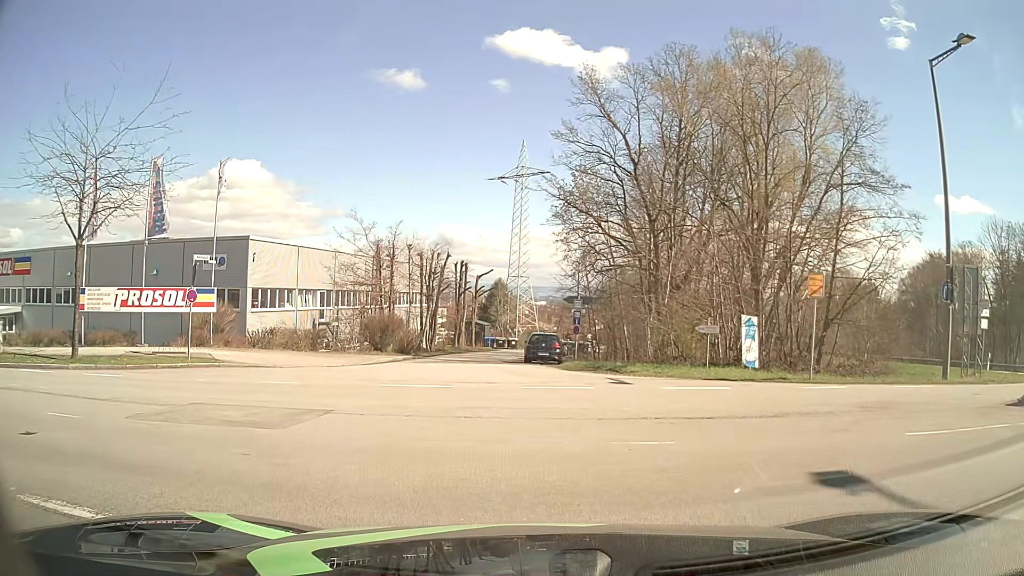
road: residential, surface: asphalt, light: Day
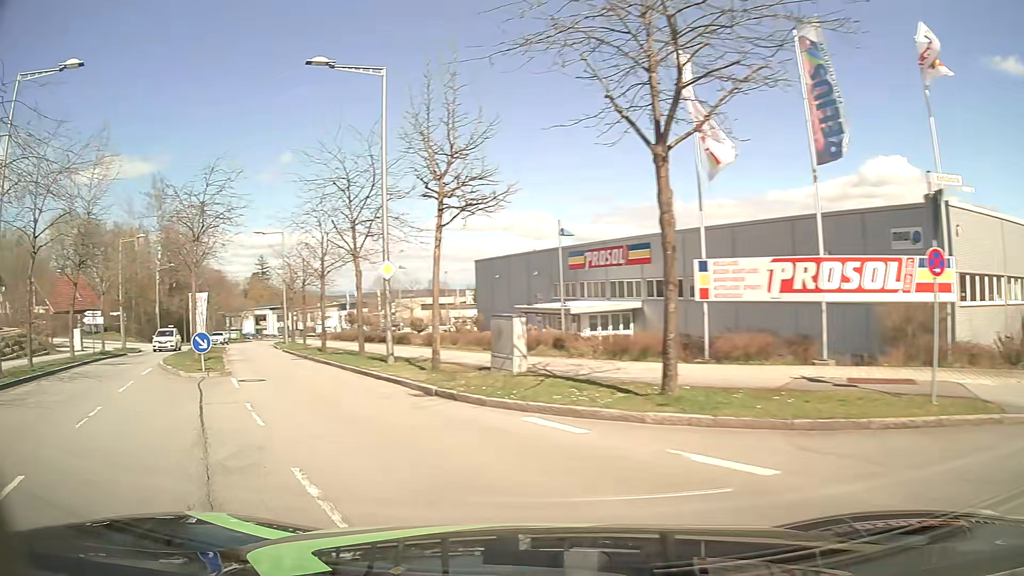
(-5.9, +11.0) m; -59°
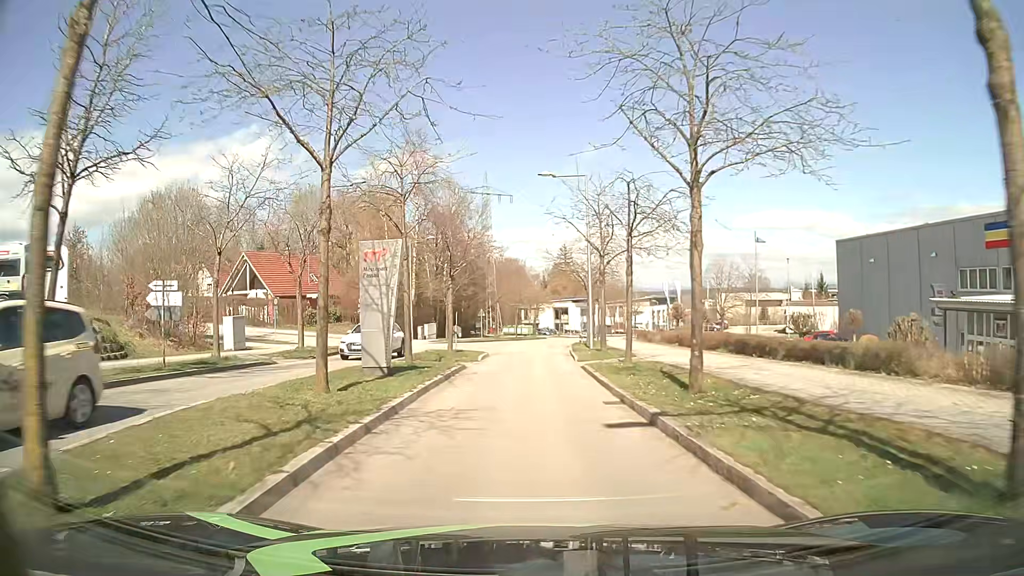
(-6.4, +19.3) m; -26°
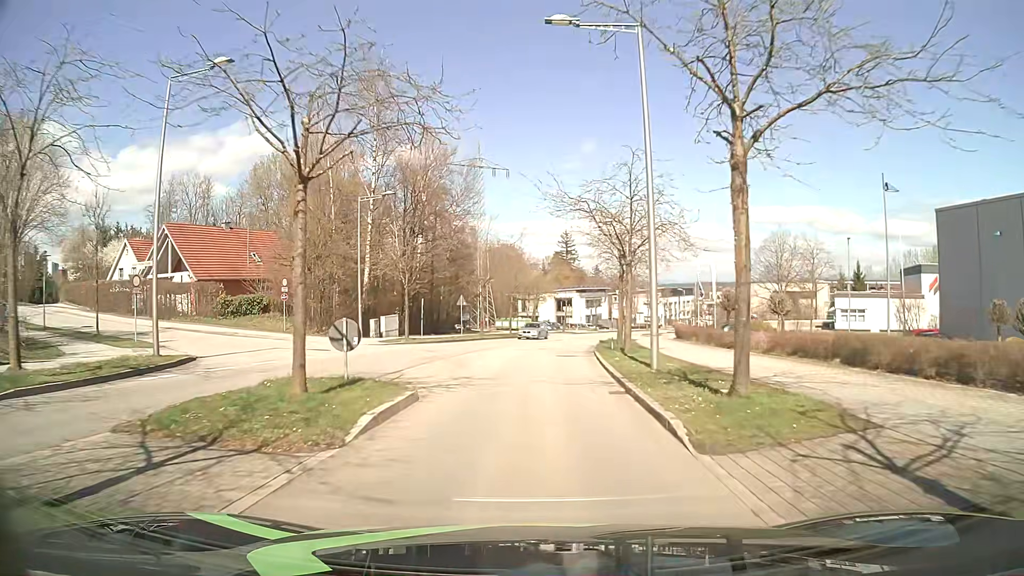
(+0.1, +18.0) m; +1°
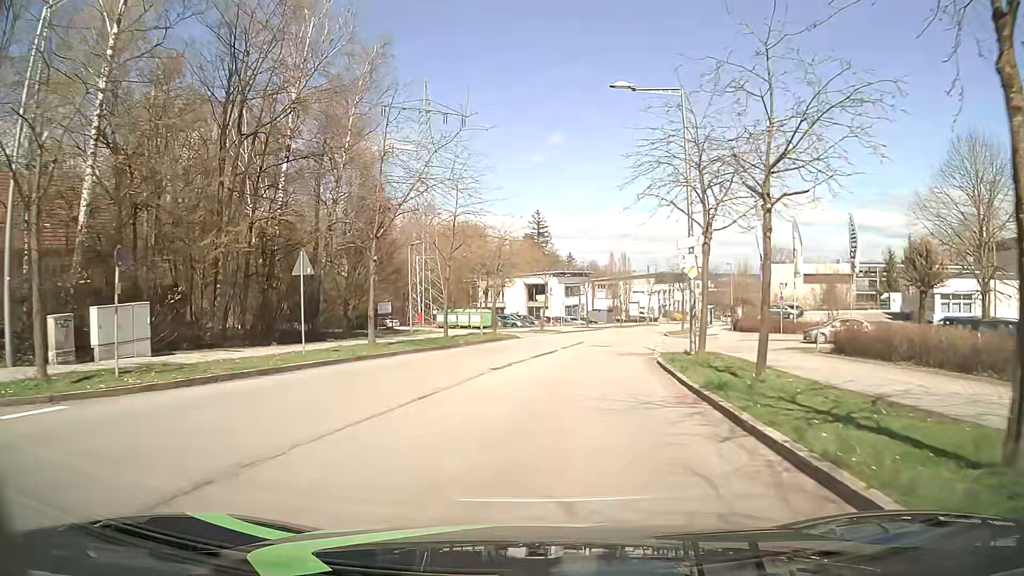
(+0.6, +29.1) m; +3°
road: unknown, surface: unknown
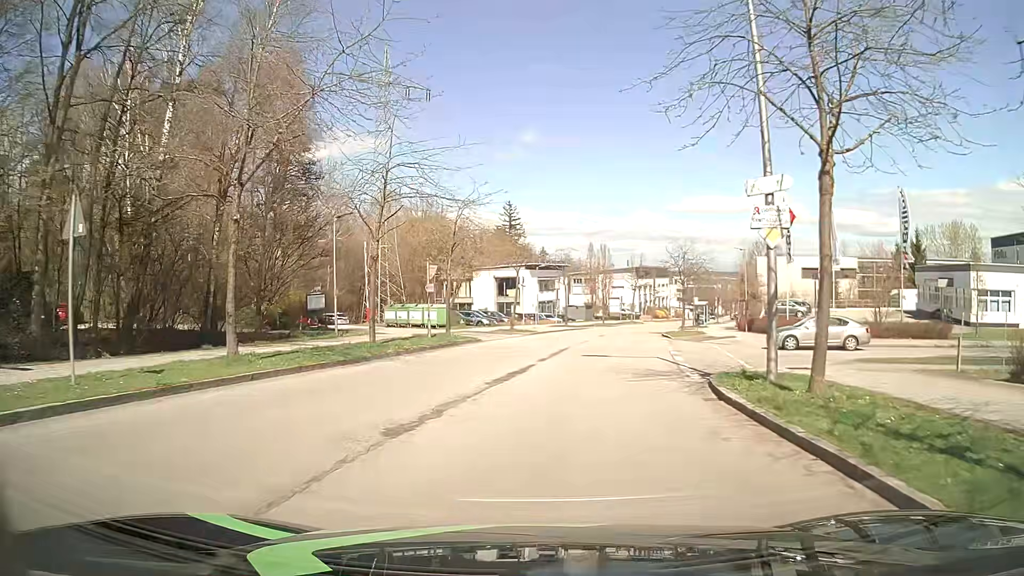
(+0.1, +9.6) m; +2°
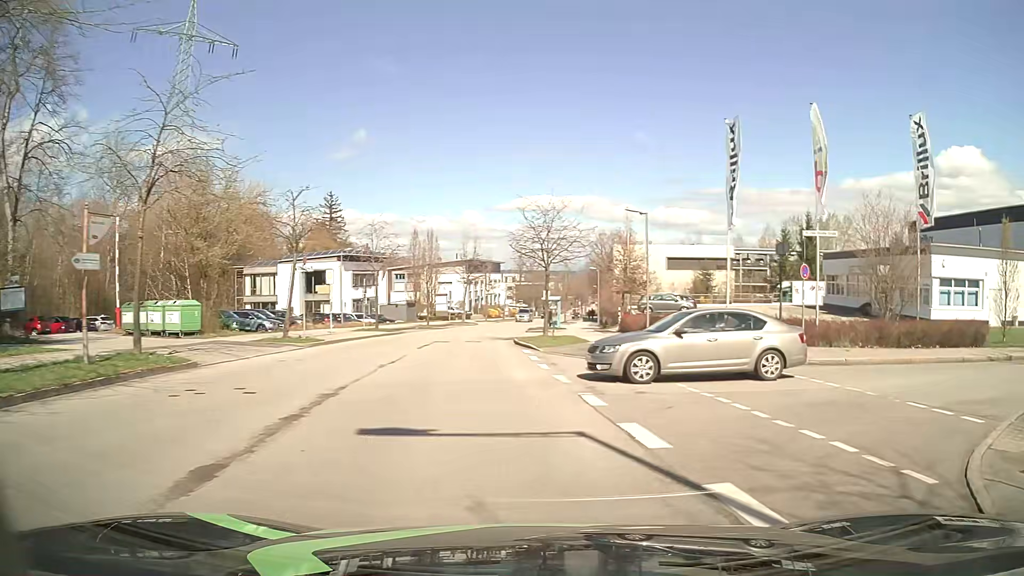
(+1.0, +14.3) m; +15°
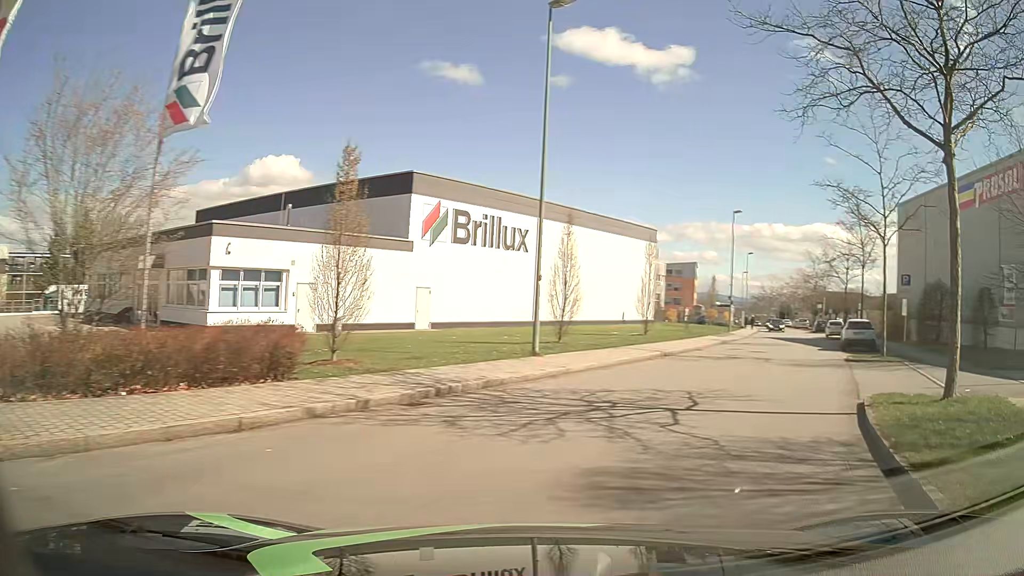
(+6.2, +10.6) m; +60°
(+2, +10) (+7, +19) (+11, +28) (+15, +37) (+19, +46) (+23, +55) (+26, +65) (+30, +74) (+33, +83) (+36, +93) m
